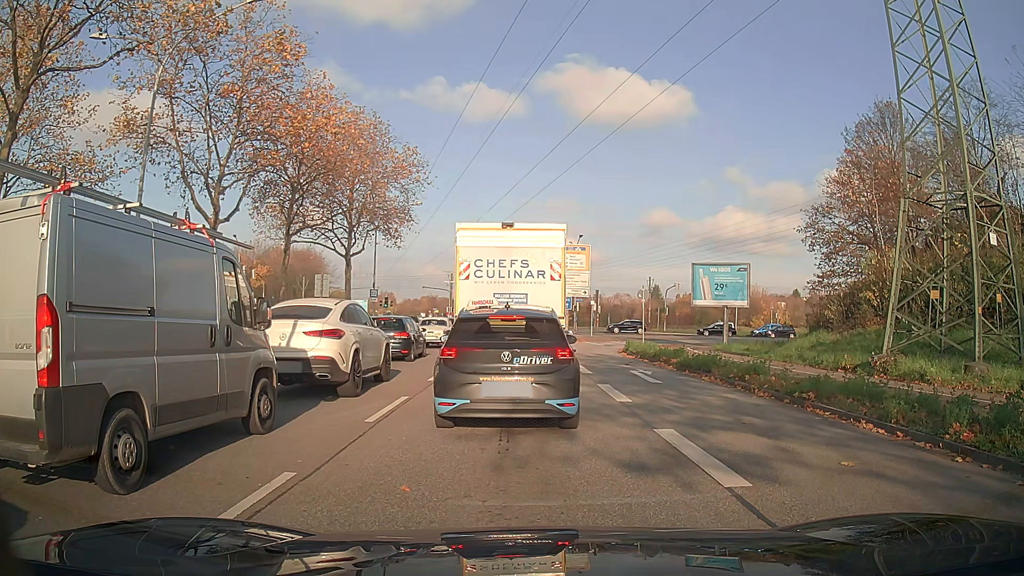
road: primary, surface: asphalt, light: Day
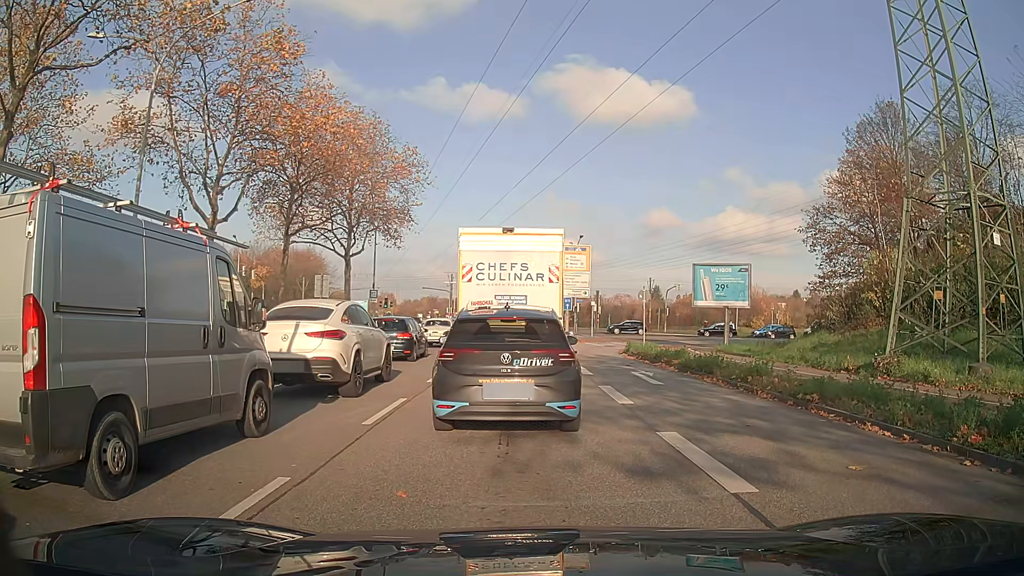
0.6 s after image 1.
(0.0, +0.2) m; 0°
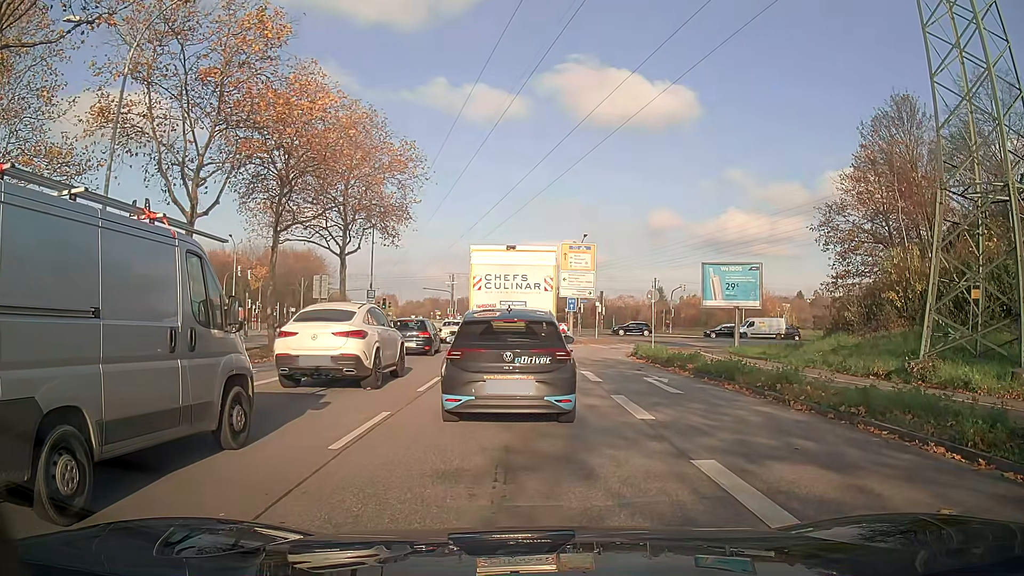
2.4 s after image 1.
(0.0, +1.7) m; -2°
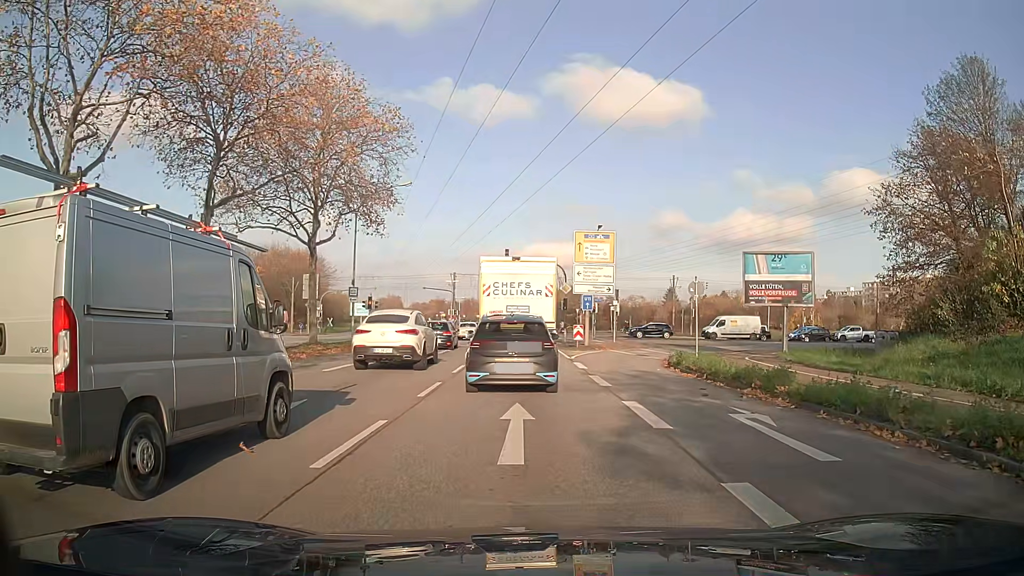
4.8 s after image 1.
(+0.1, +7.3) m; 0°
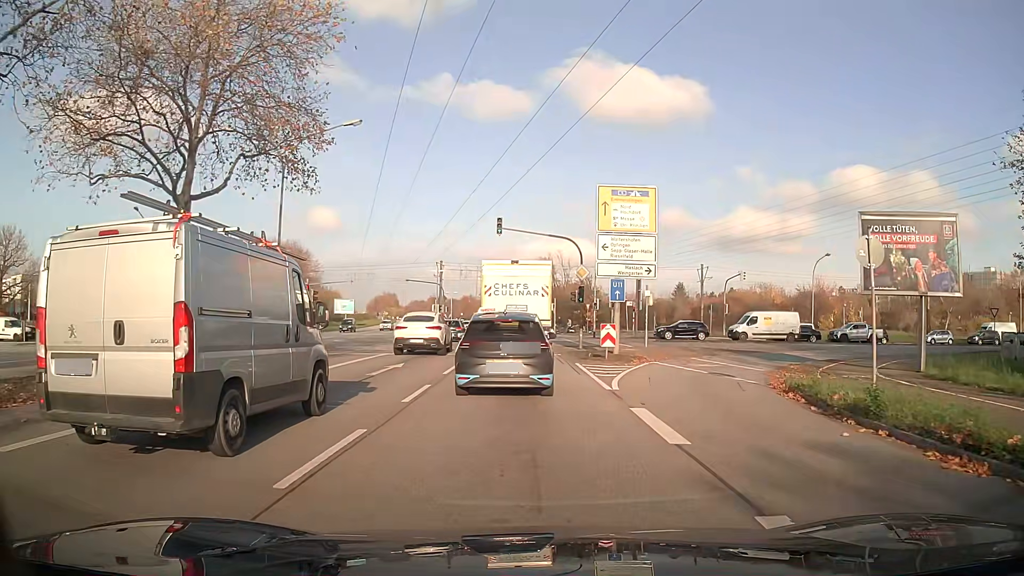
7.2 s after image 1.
(-0.1, +13.4) m; -1°
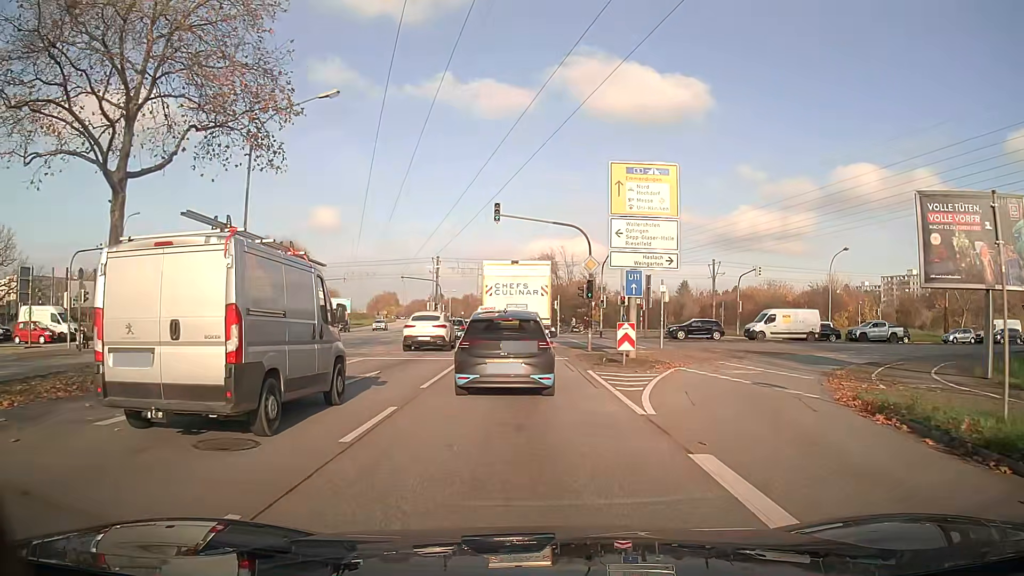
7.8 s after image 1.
(0.0, +3.9) m; 0°
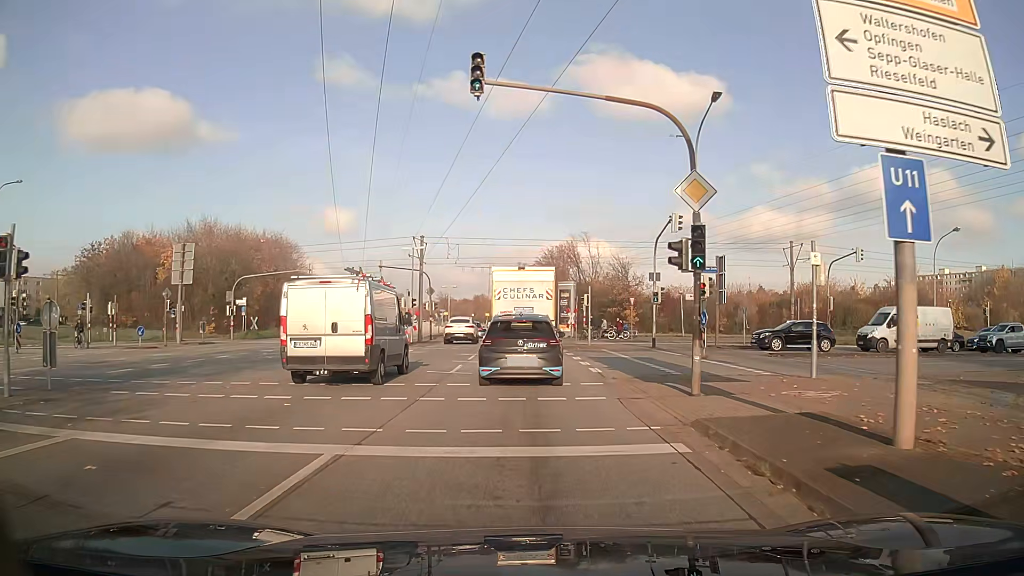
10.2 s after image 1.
(-0.2, +17.2) m; -1°
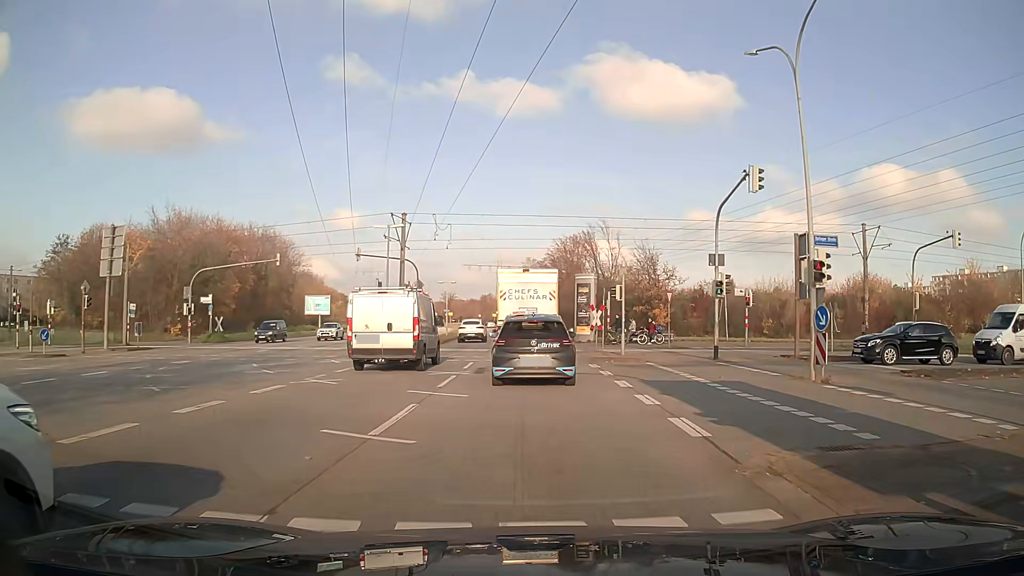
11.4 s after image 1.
(-0.1, +10.4) m; -1°
